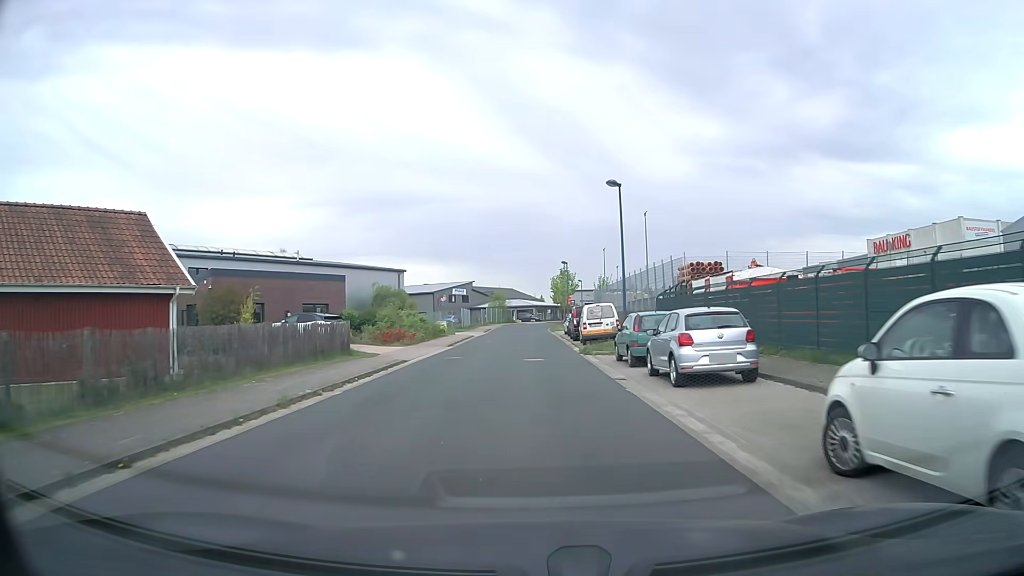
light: Day
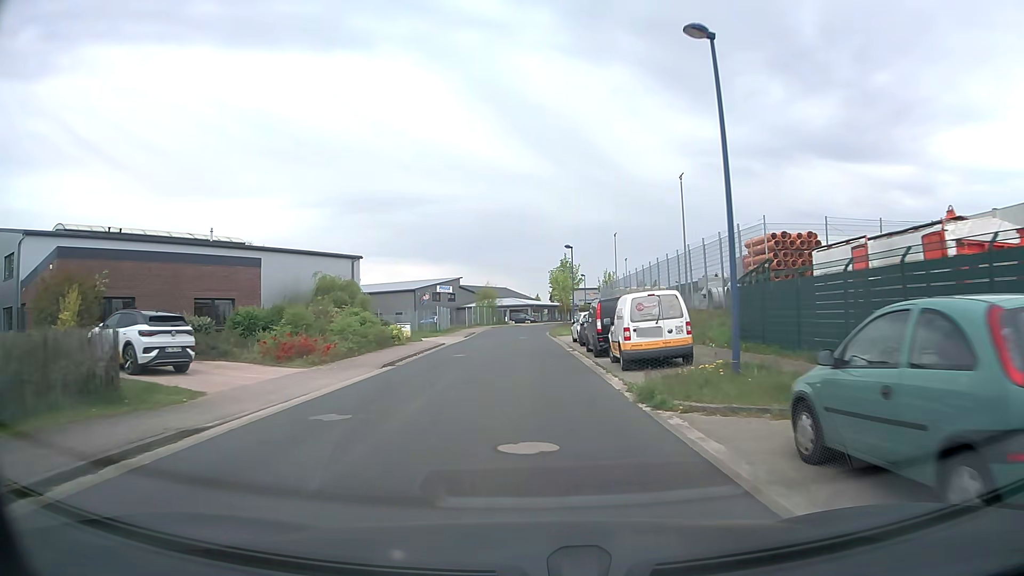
(+0.1, +14.6) m; +1°
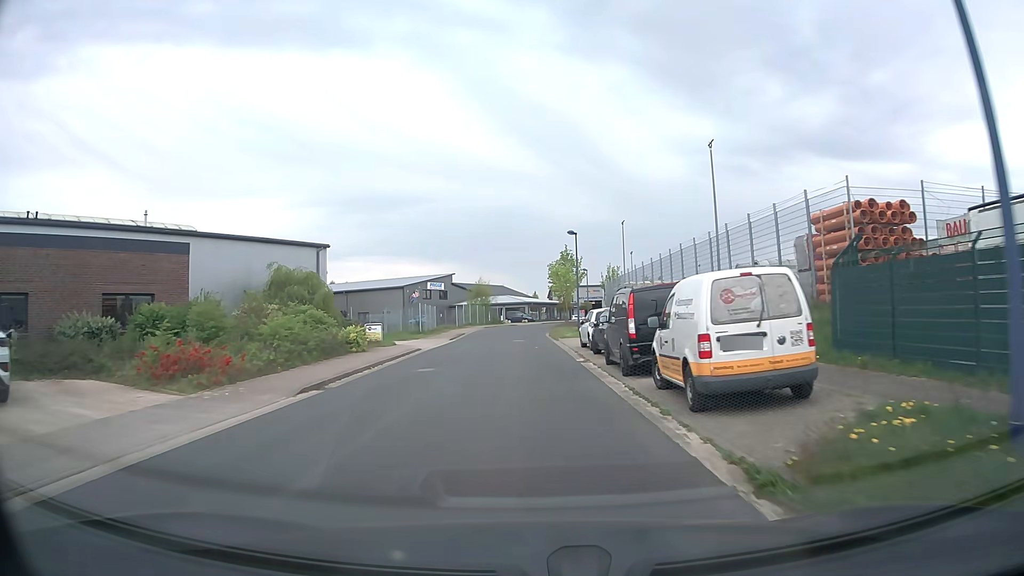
(0.0, +7.4) m; 0°
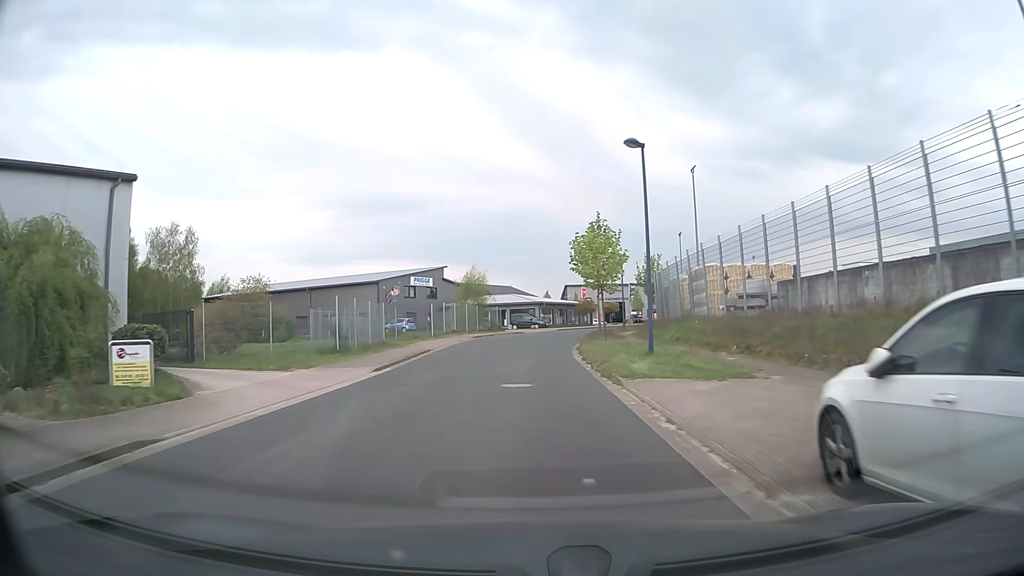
(-0.2, +22.3) m; -1°
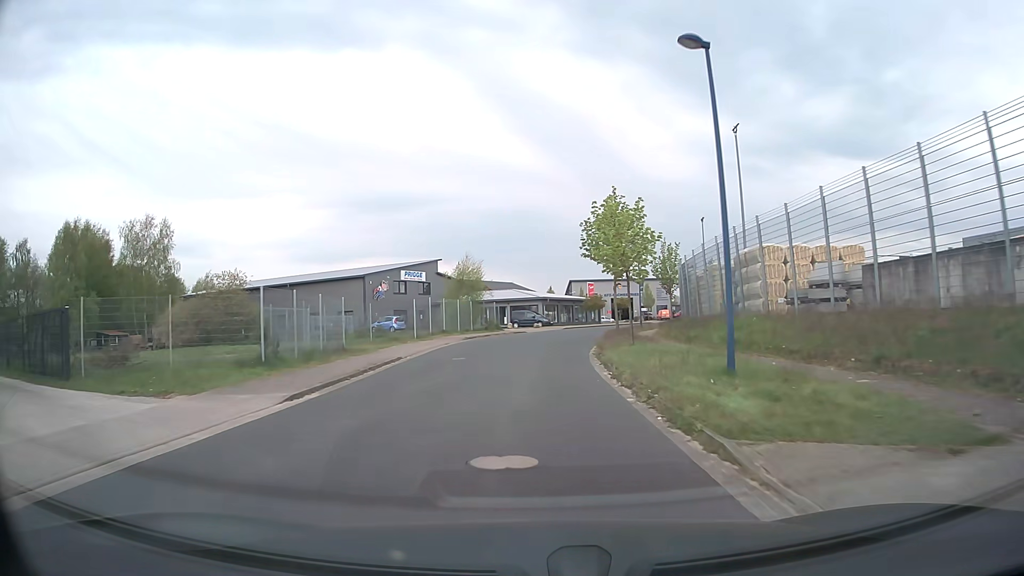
(0.0, +7.5) m; 0°
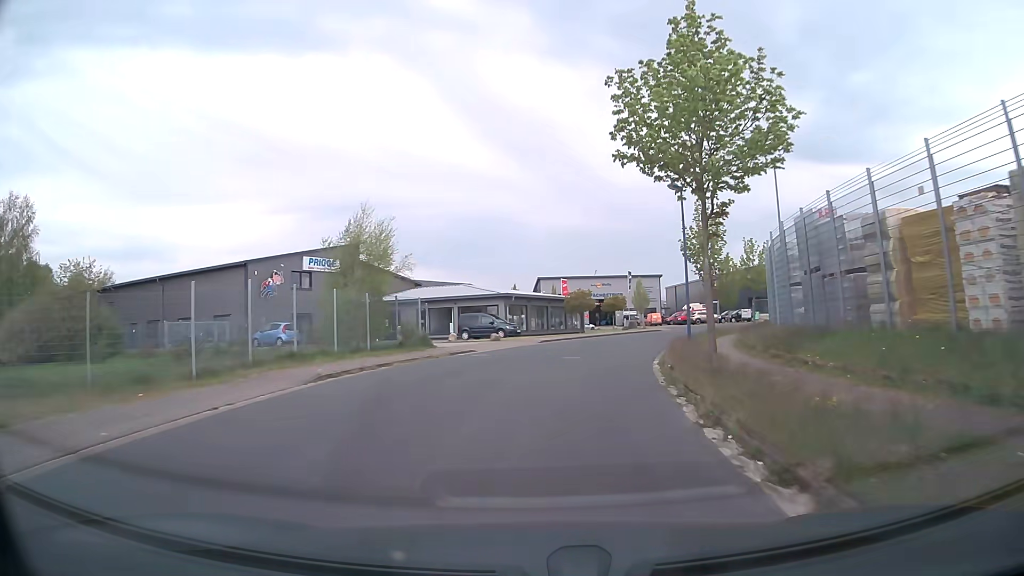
(+0.1, +22.5) m; +3°
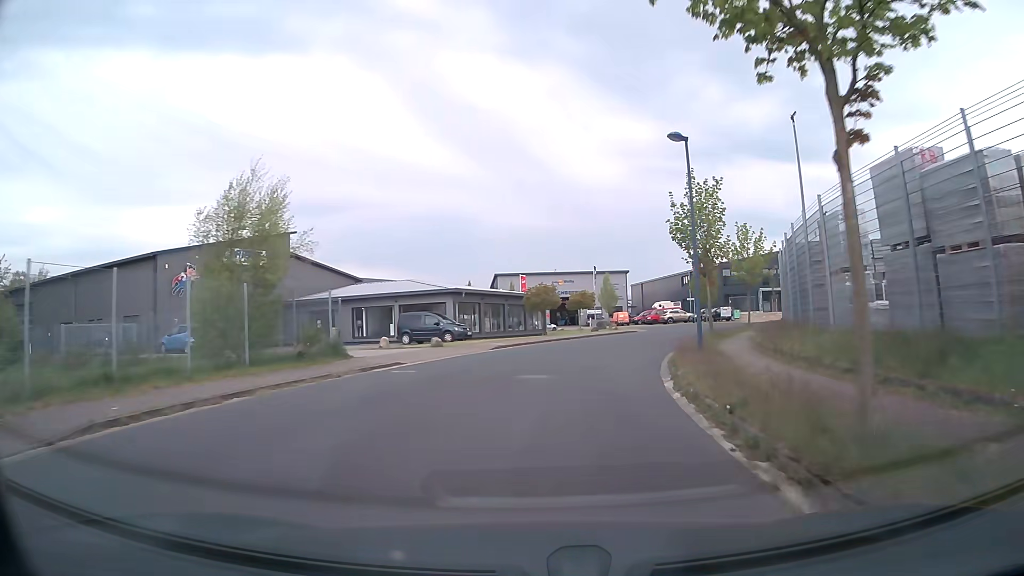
(+0.2, +7.4) m; +3°
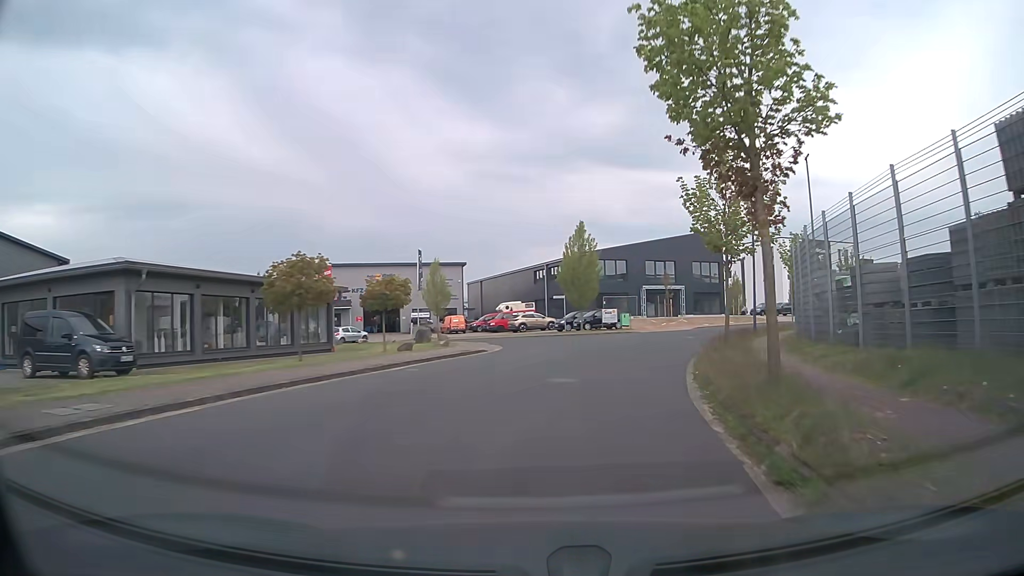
(+2.4, +21.2) m; +14°
